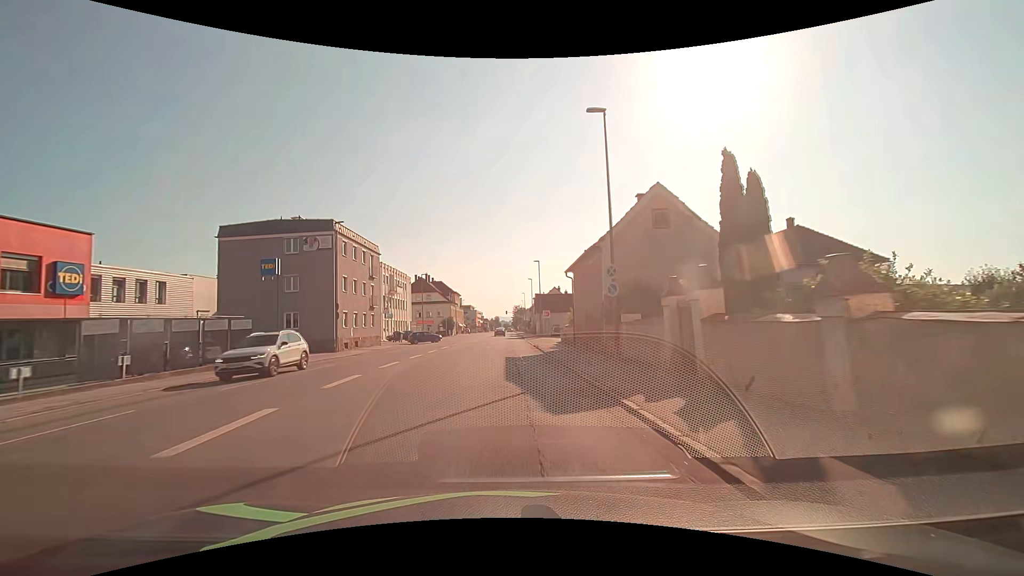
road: tertiary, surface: asphalt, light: Day
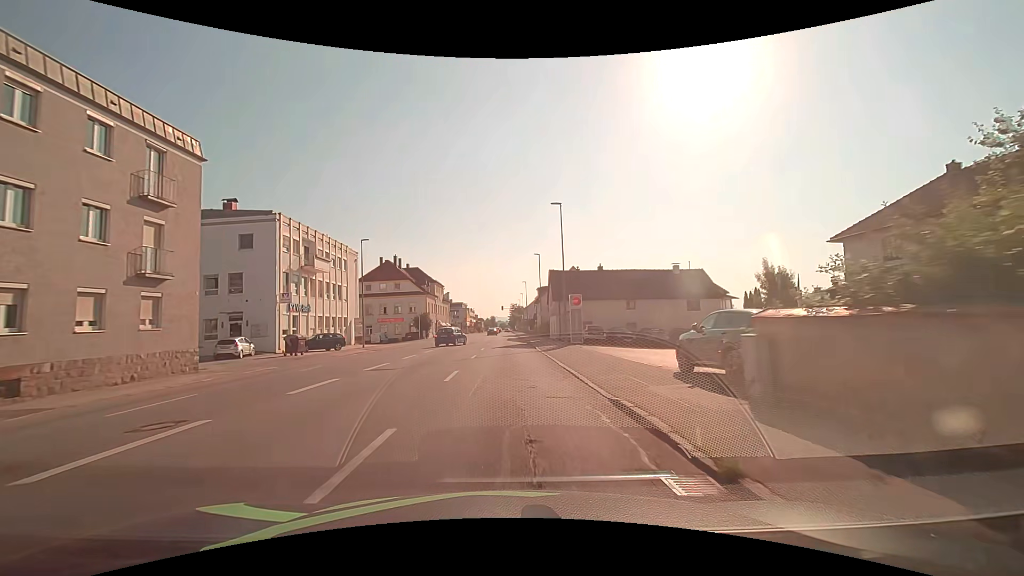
(0.0, +30.9) m; 0°
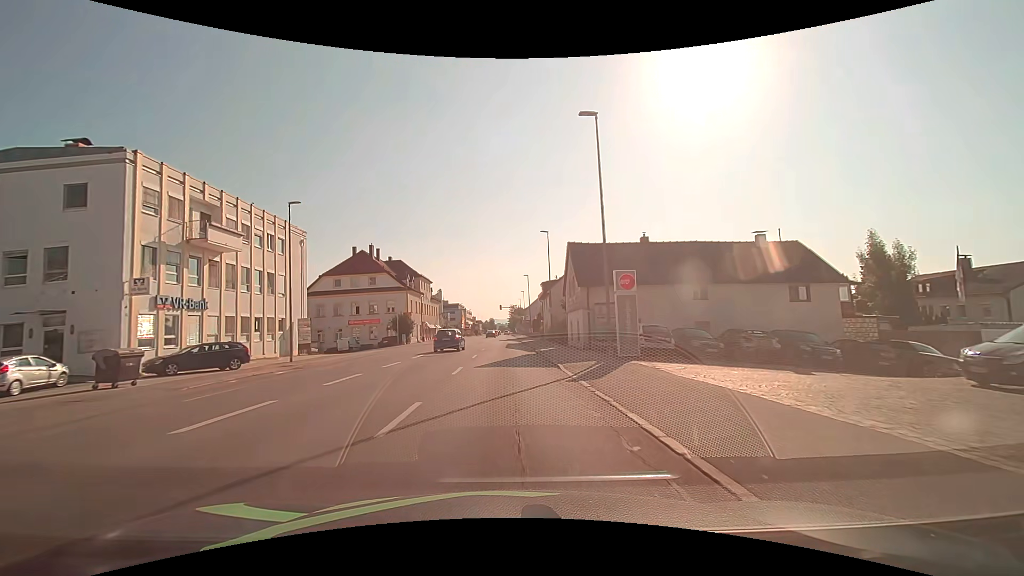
(0.0, +15.5) m; 0°
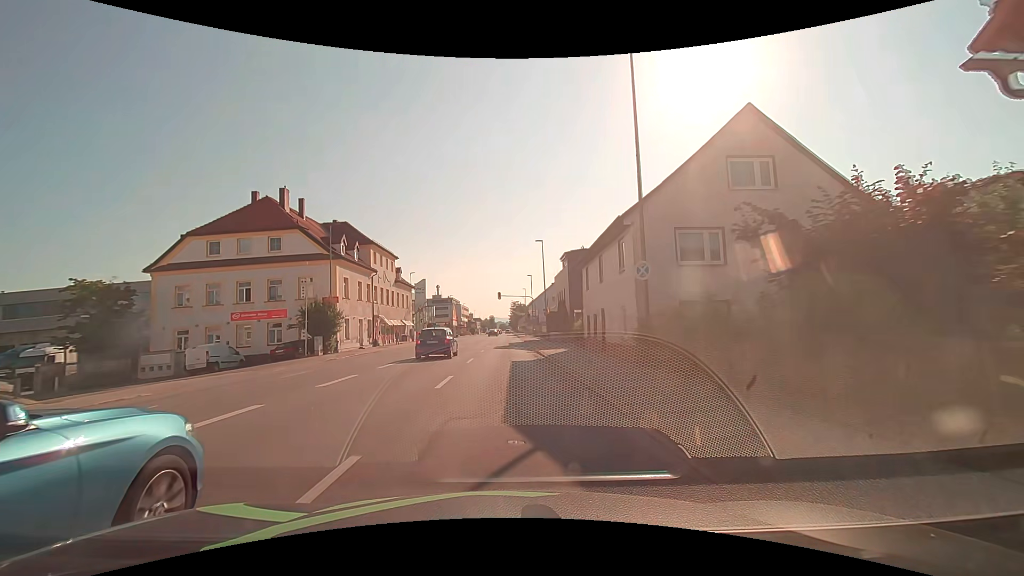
(0.0, +31.0) m; 0°
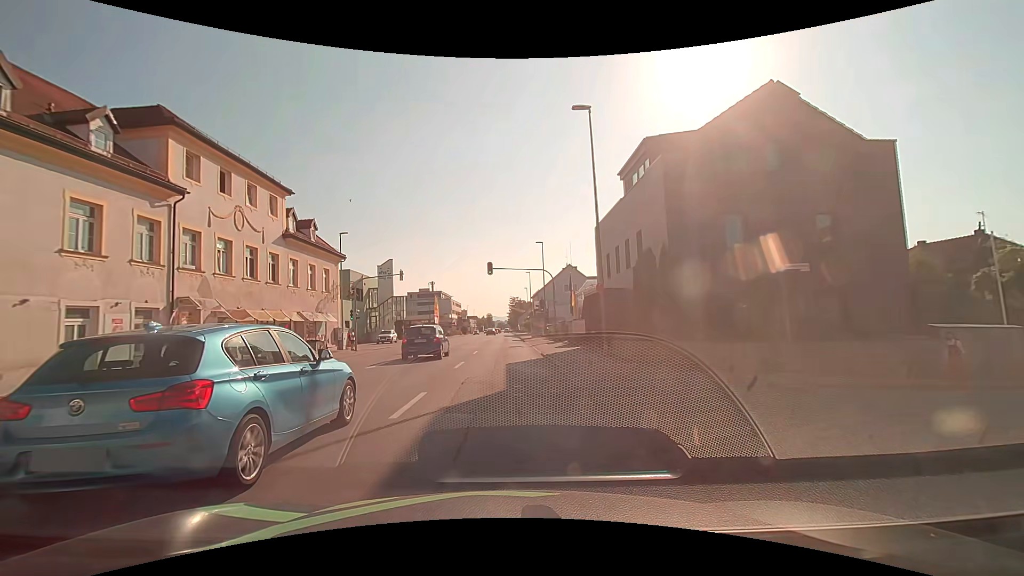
(+0.3, +31.0) m; +1°
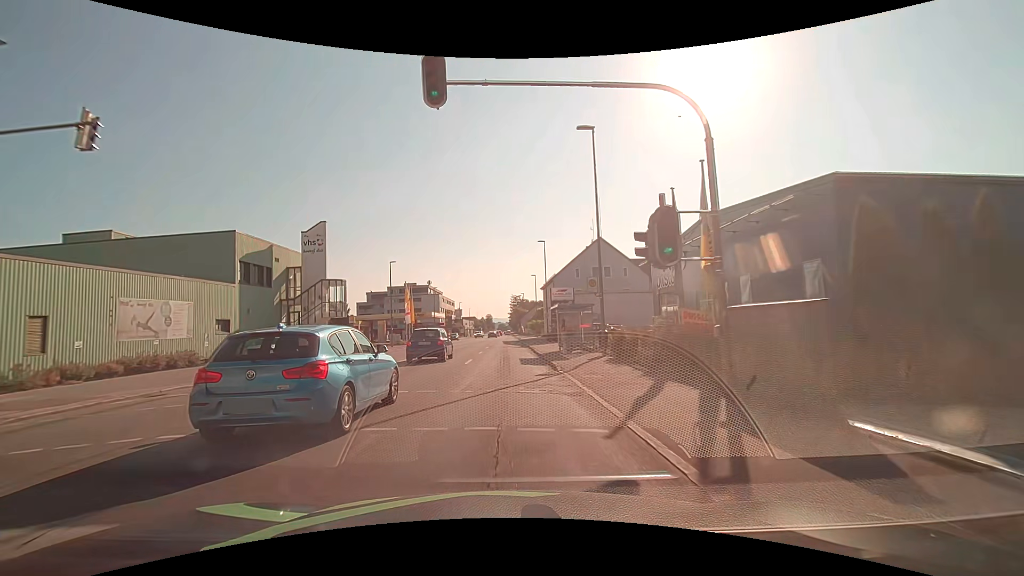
(-0.2, +31.0) m; 0°
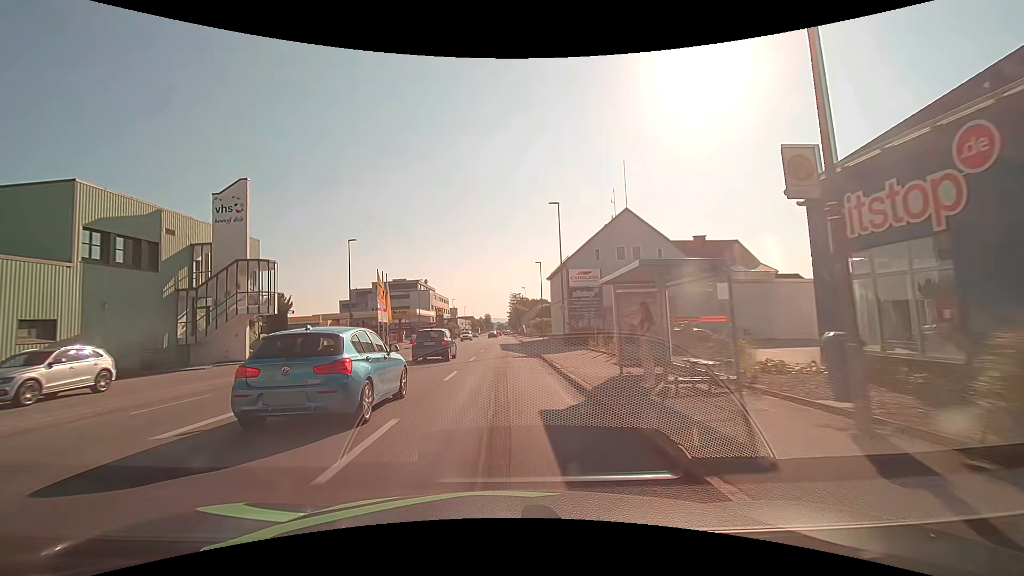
(0.0, +15.5) m; 0°
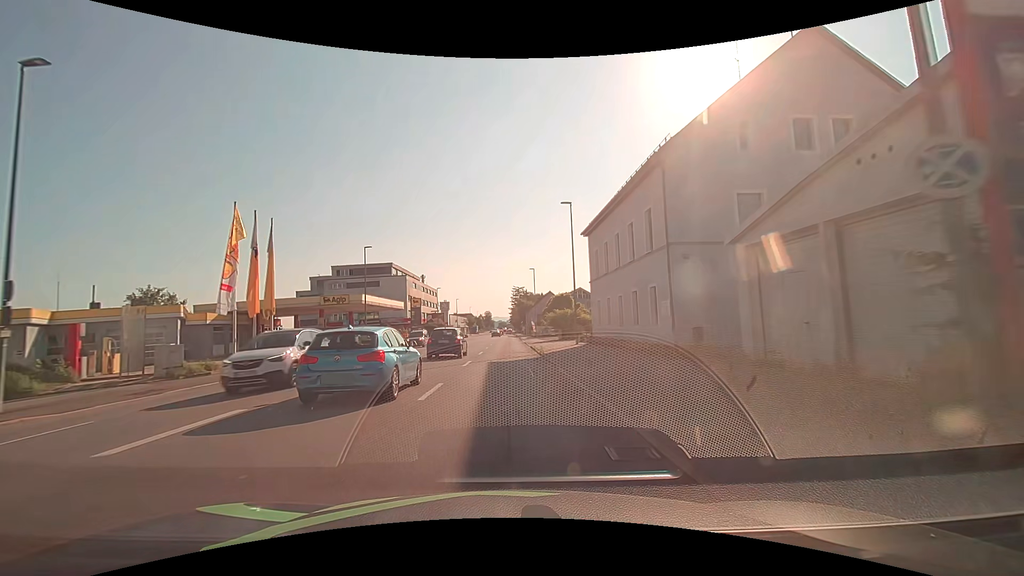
(+0.2, +31.1) m; 0°
(0, +10) (0, +20) (0, +30) (0, +40) (0, +50) (0, +60) (0, +70) (0, +80) (0, +90) (0, +100) m
